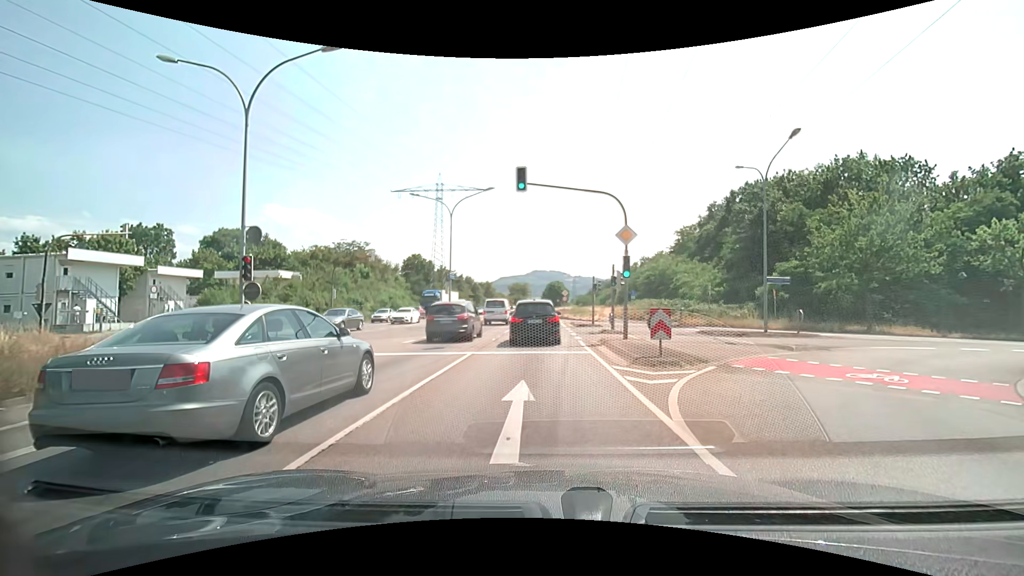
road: trunk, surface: asphalt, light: Day
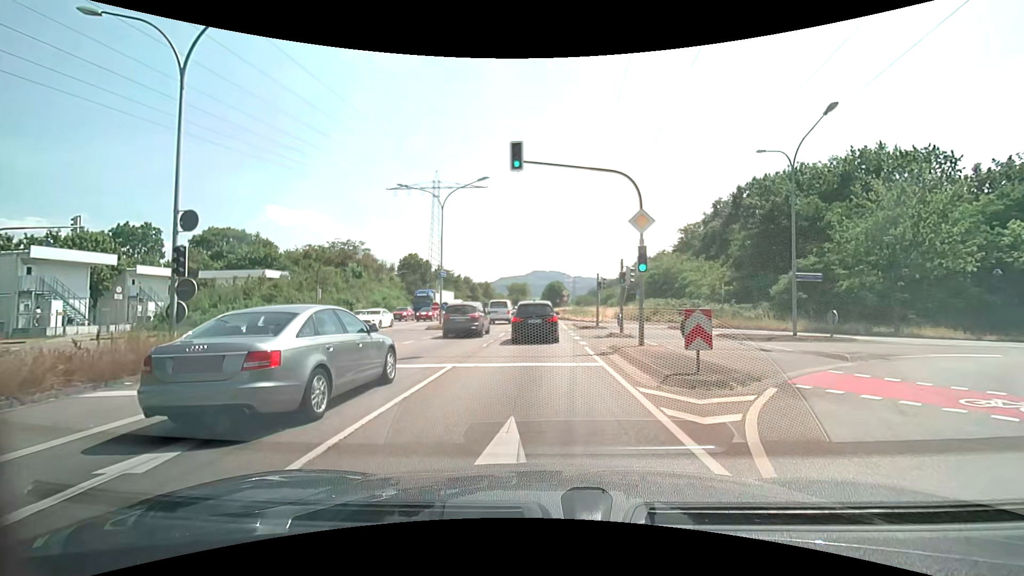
(0.0, +3.1) m; +1°
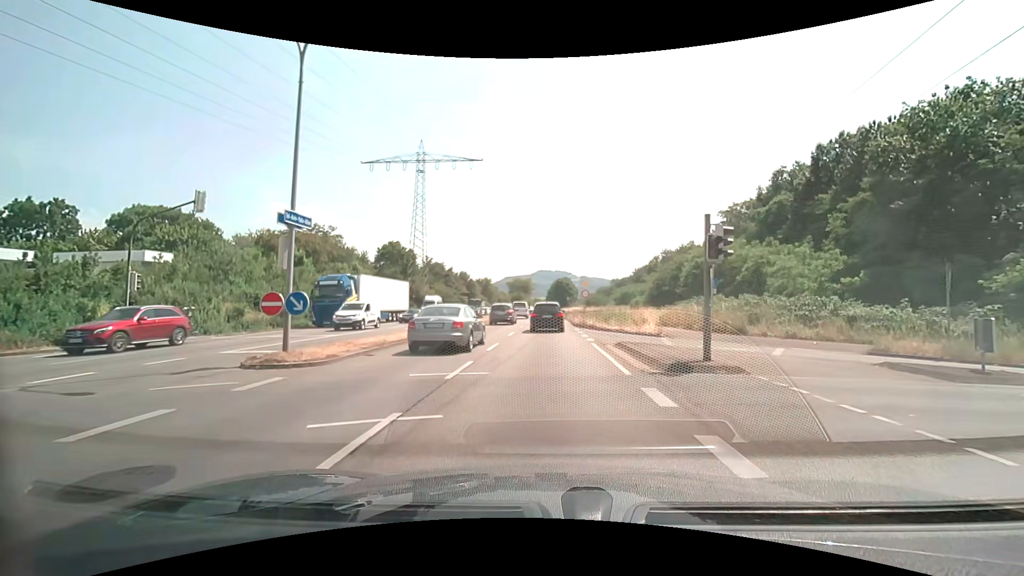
(-0.2, +20.6) m; 0°
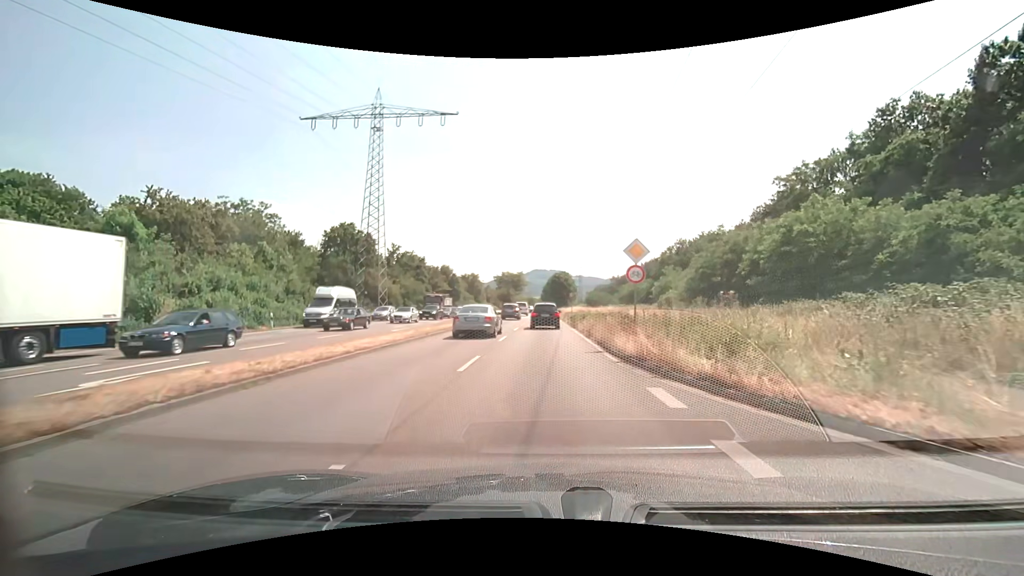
(0.0, +22.4) m; 0°
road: primary
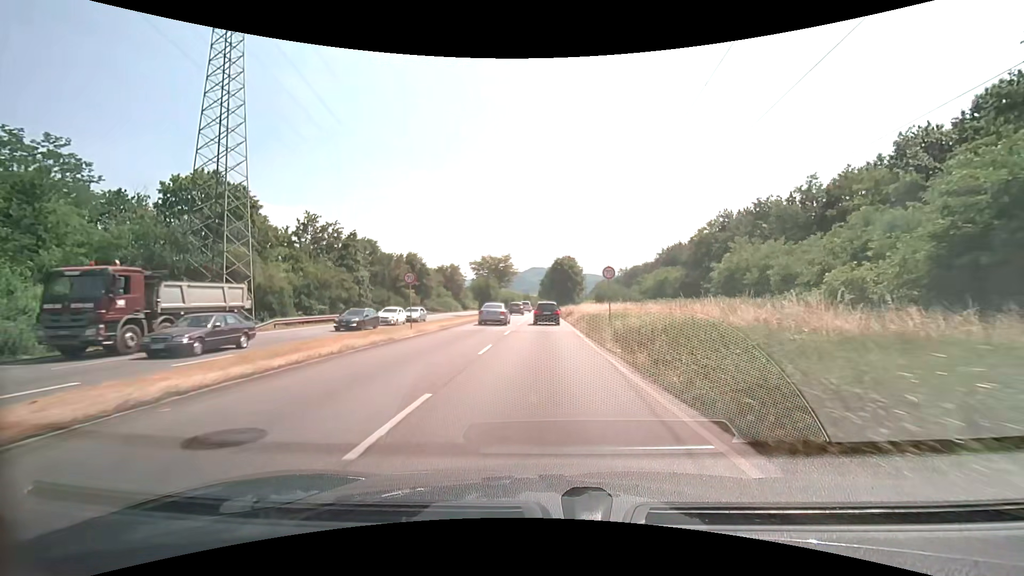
(-0.1, +33.1) m; 0°
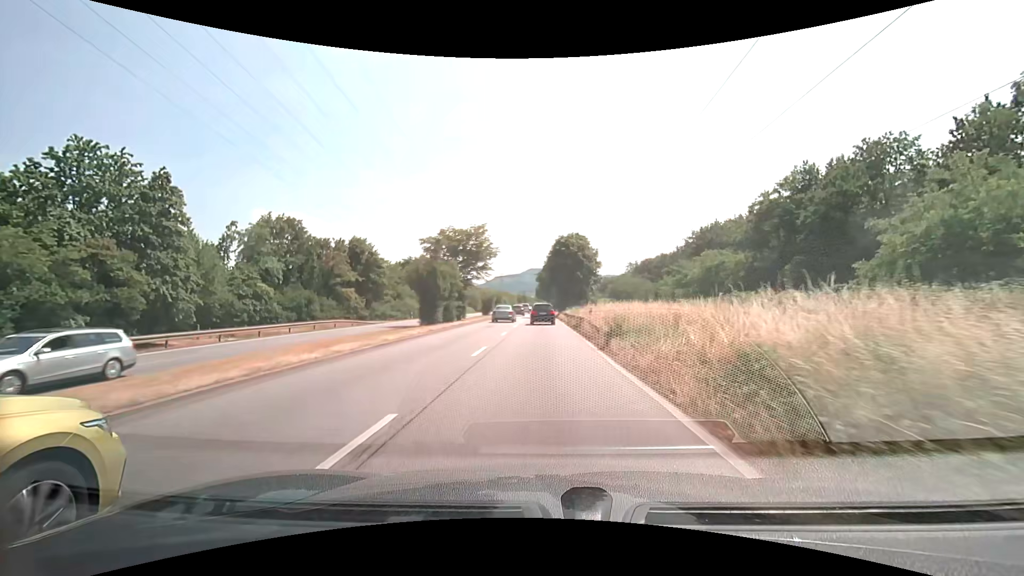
(+0.1, +30.0) m; 0°
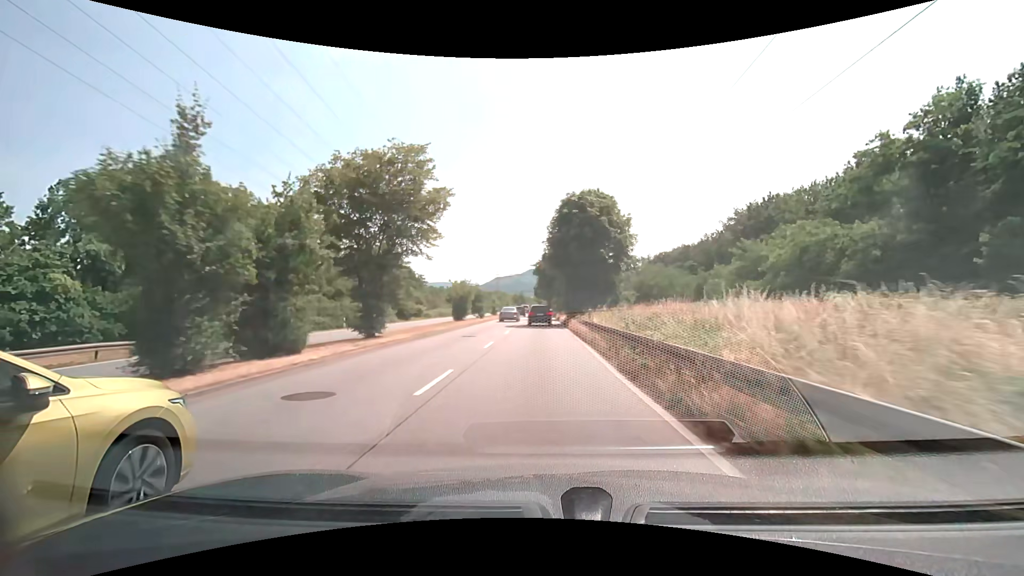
(-0.1, +24.0) m; 0°
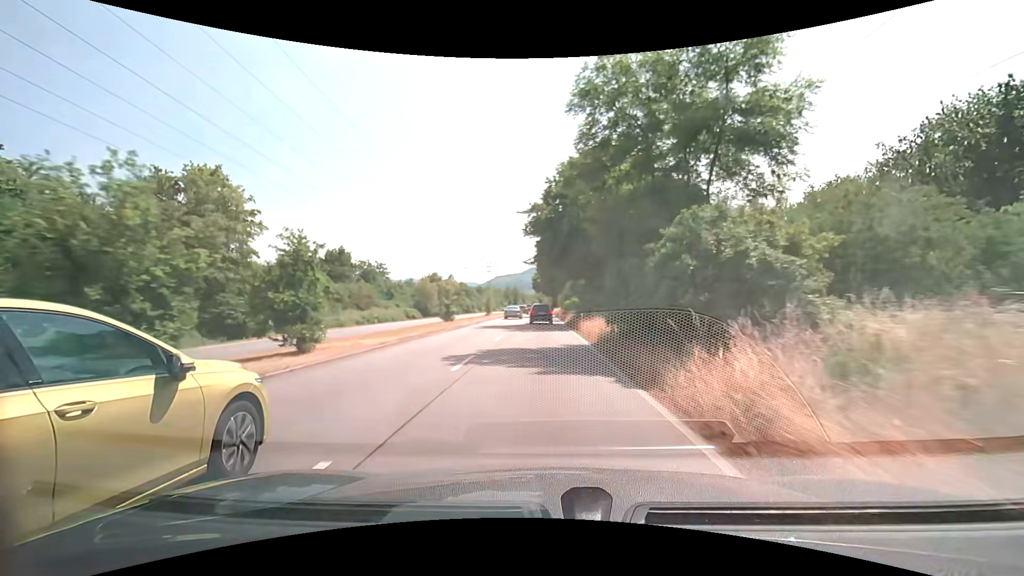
(-0.4, +42.4) m; 0°
(0, +10) (0, +20) (0, +30) (0, +40) (0, +50) (0, +60) (0, +70) (0, +80) (0, +90) (0, +100) m
